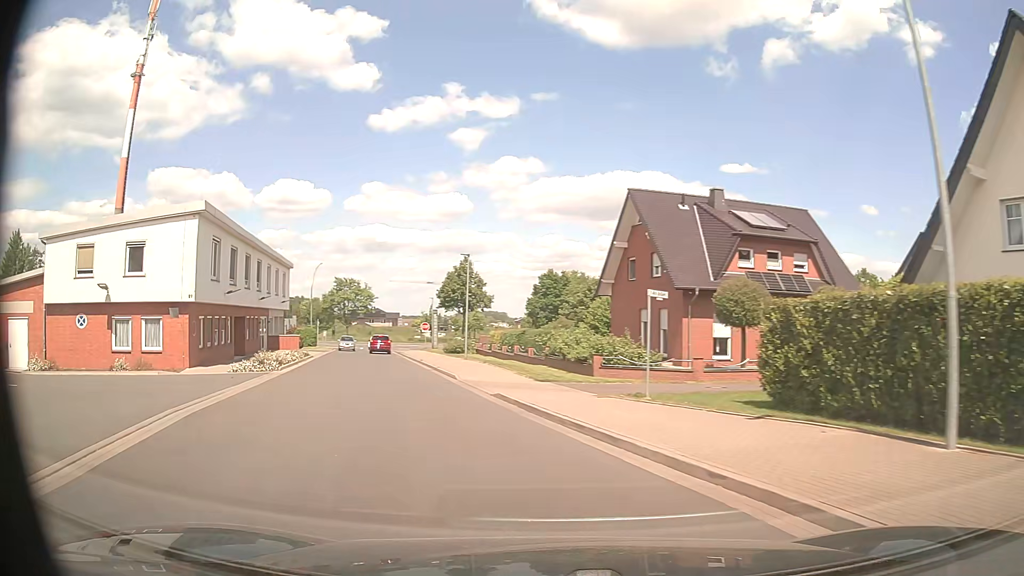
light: Day
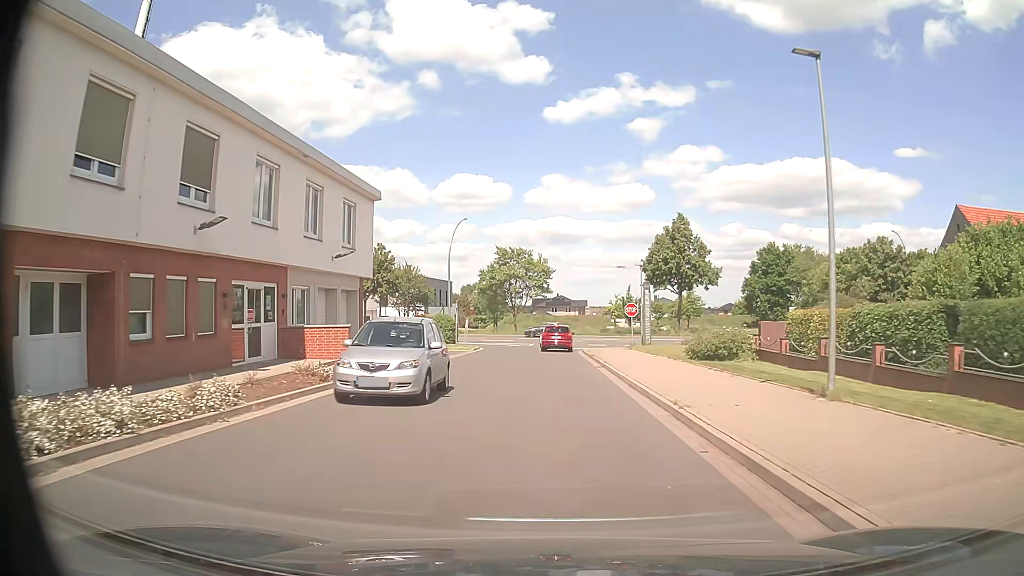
(-6.1, +27.8) m; -16°
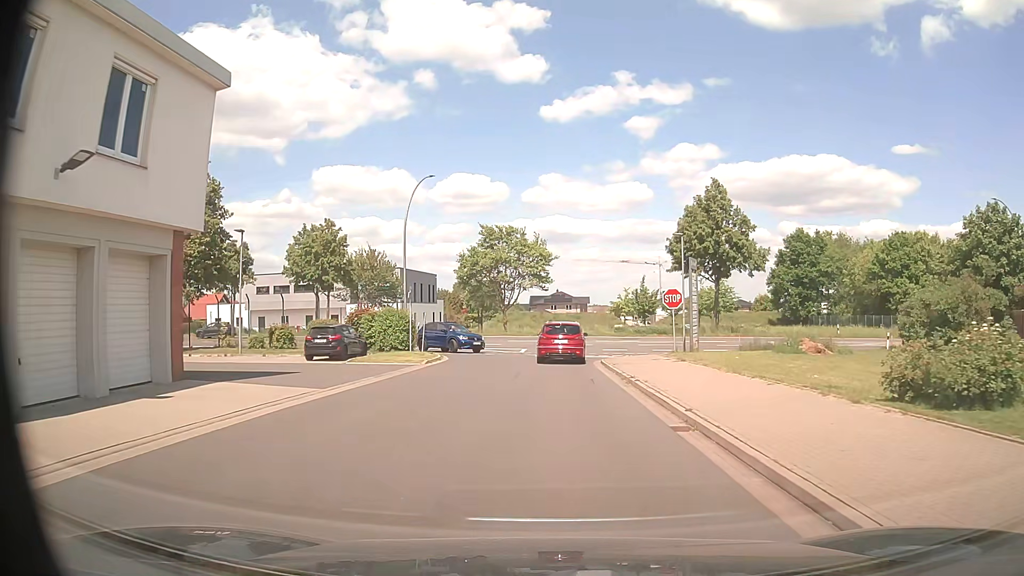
(0.0, +15.4) m; 0°
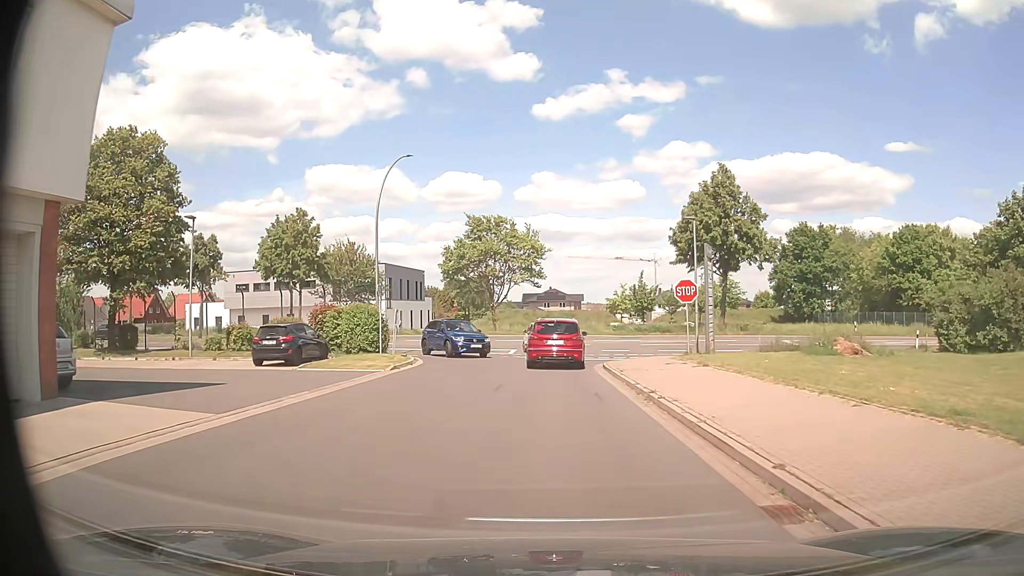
(0.0, +4.4) m; 0°
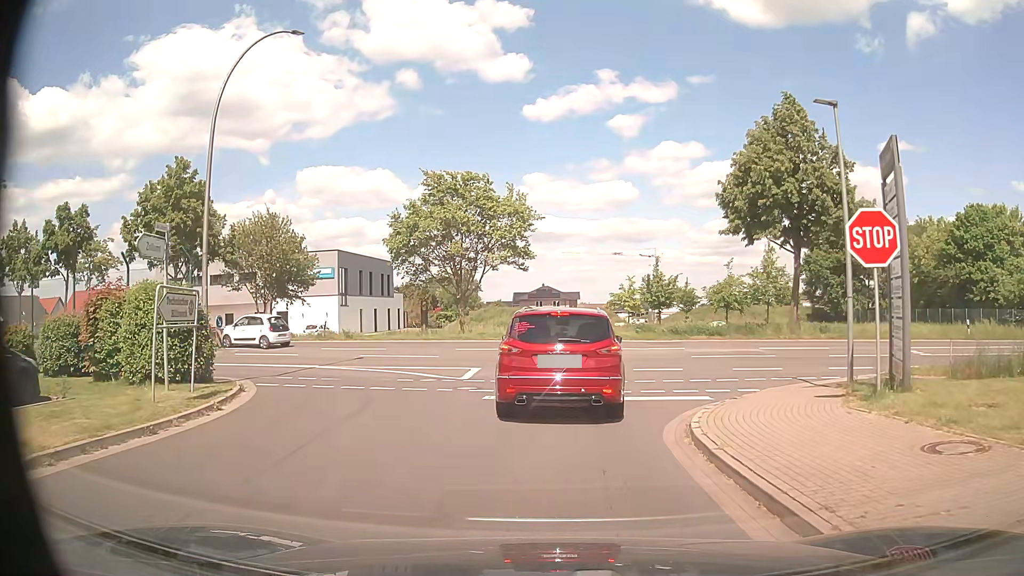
(+0.1, +15.5) m; +1°
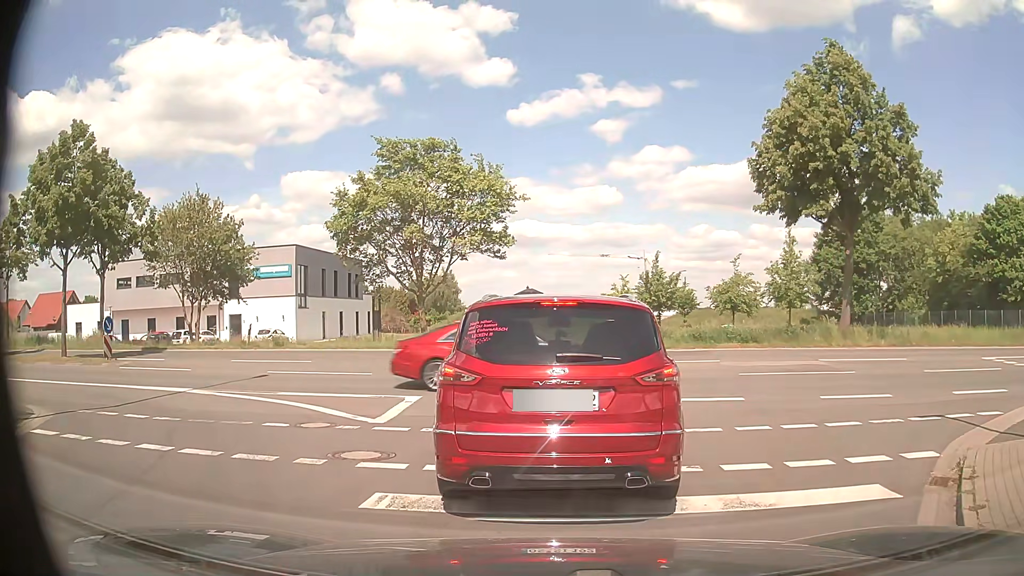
(0.0, +7.5) m; -1°
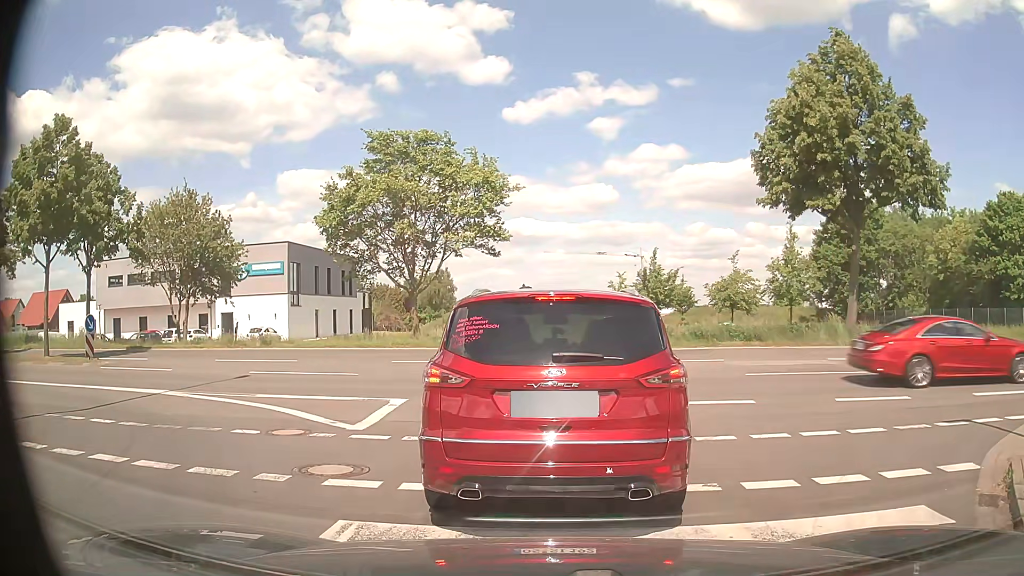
(0.0, +0.8) m; +1°
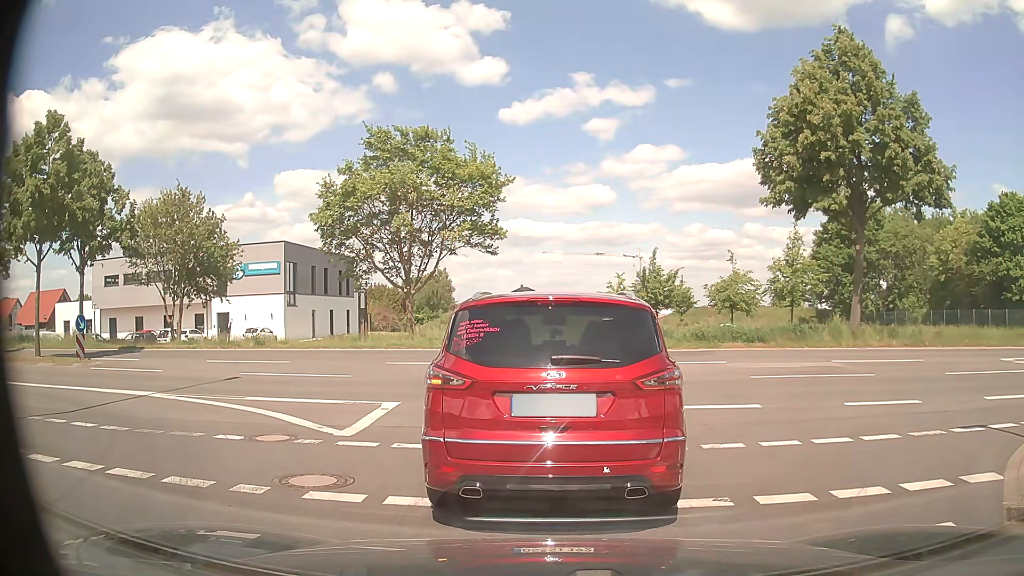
(0.0, +0.5) m; 0°
(+2, +10) (+11, +14) (+21, +13) (+31, +12) (+41, +11) (+51, +10) (+61, +9) (+71, +8) (+81, +7) (+90, +6) m
